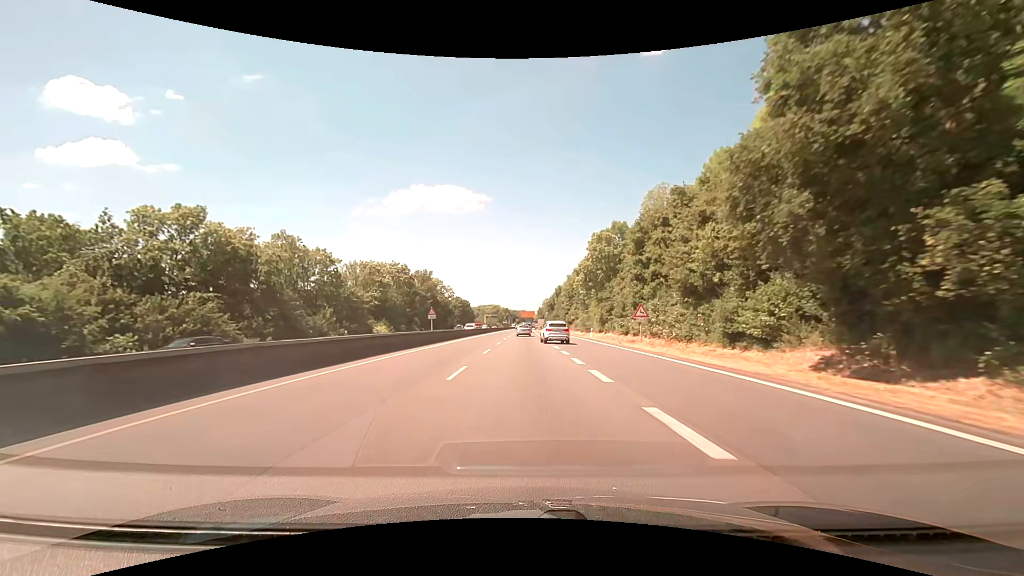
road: trunk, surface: asphalt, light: Day
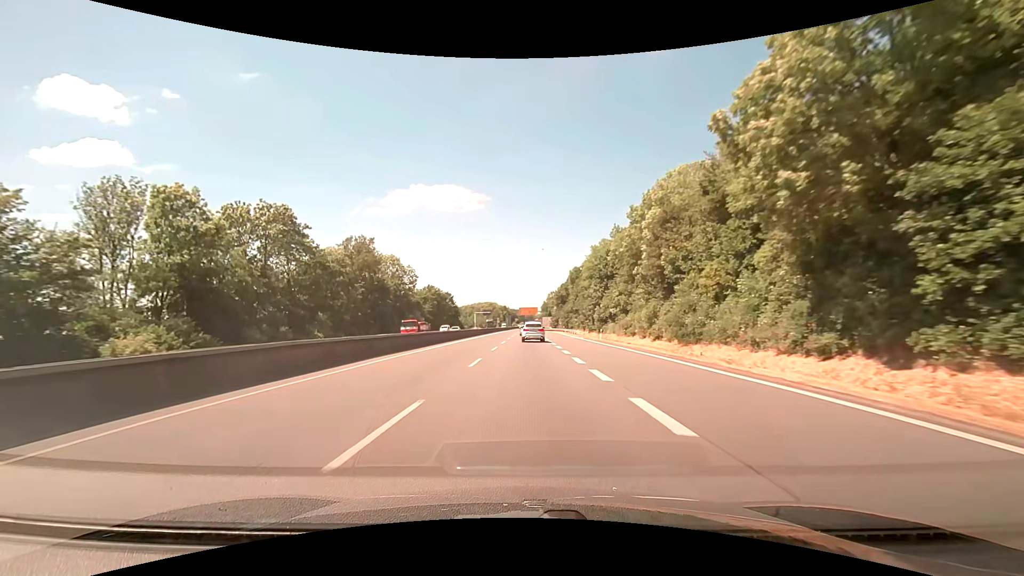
(+0.1, +53.4) m; 0°
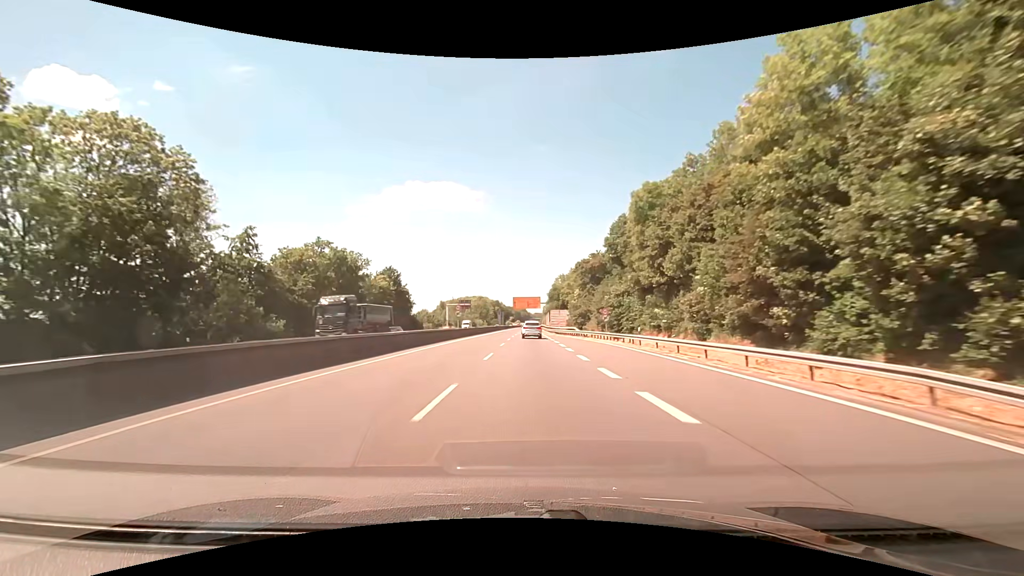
(+0.2, +68.3) m; 0°
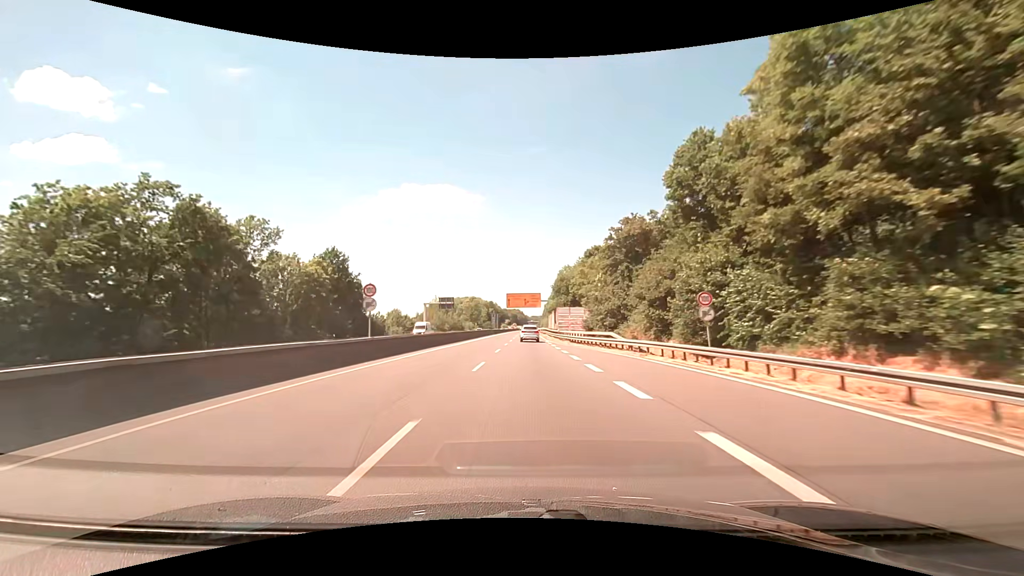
(+0.2, +27.7) m; +1°
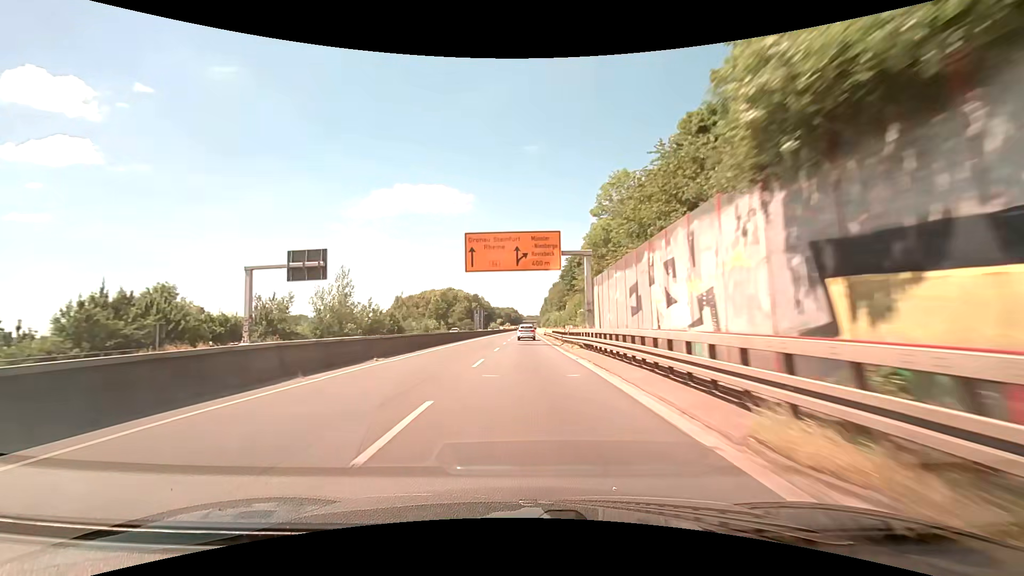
(+0.5, +70.8) m; +1°
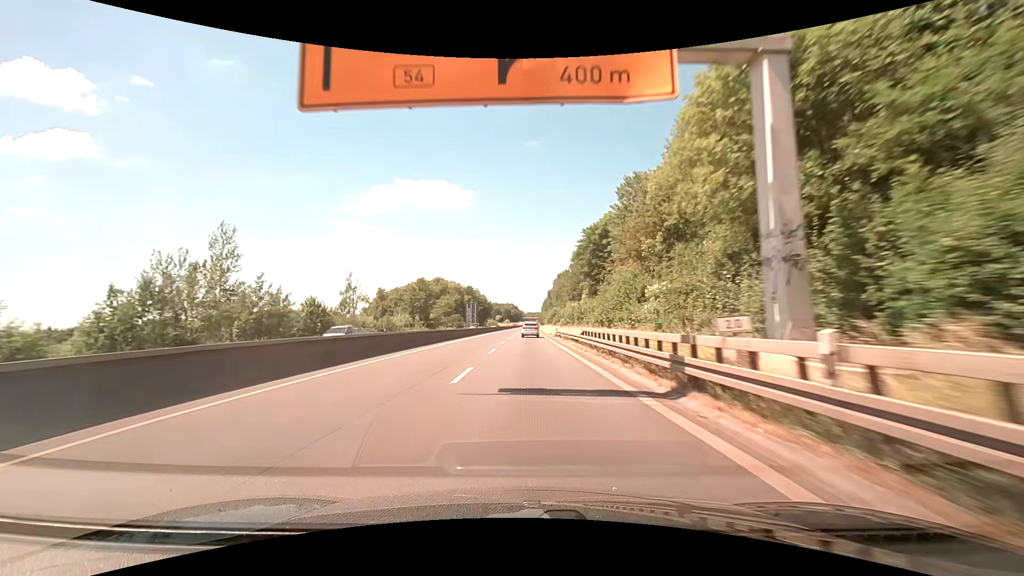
(-0.2, +29.8) m; 0°
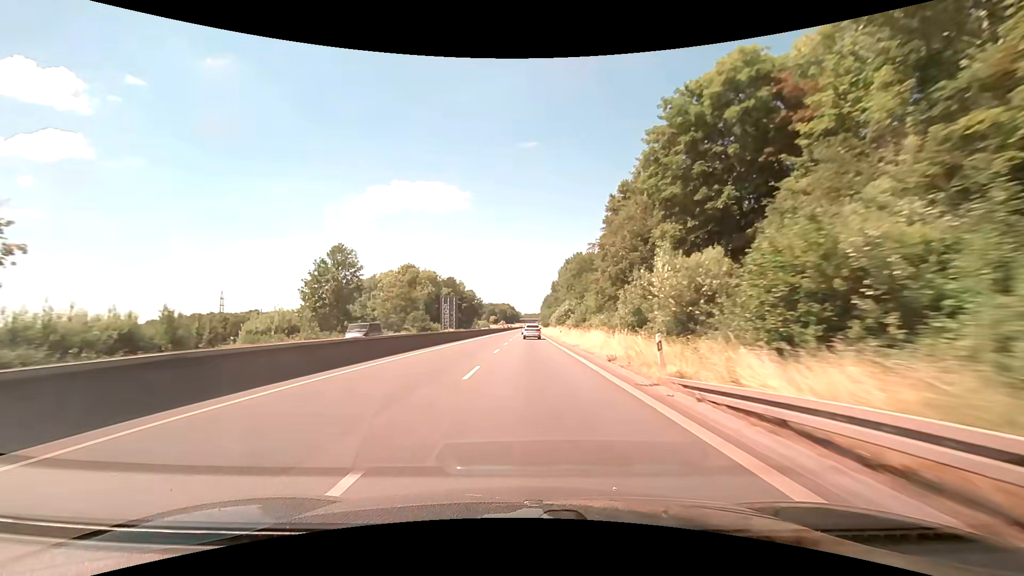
(+0.1, +46.7) m; 0°
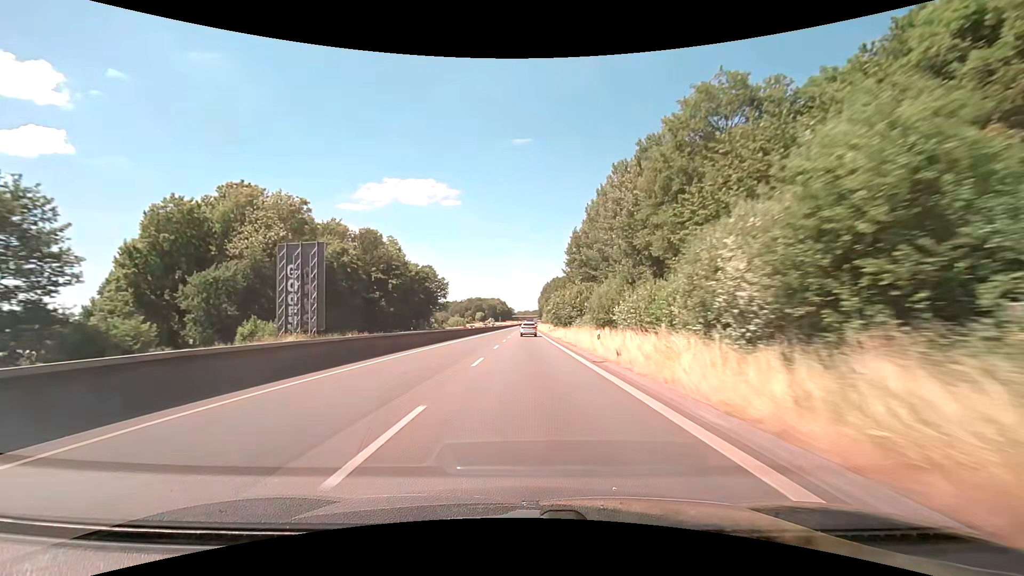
(+1.0, +81.2) m; +1°
(0, +10) (0, +20) (0, +30) (0, +40) (0, +50) (0, +60) (0, +70) (0, +80) (0, +90) (0, +100) m
